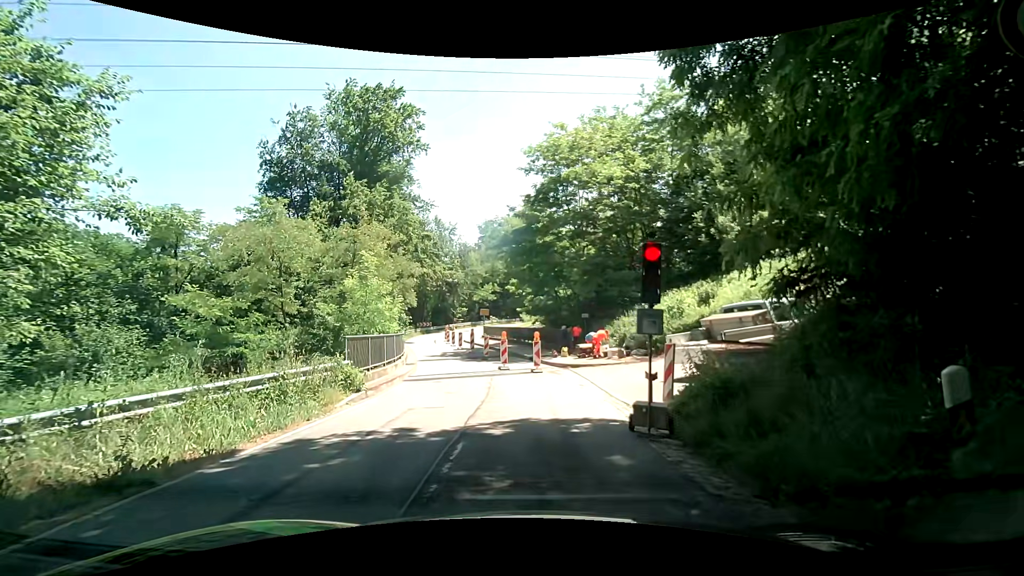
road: tertiary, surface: asphalt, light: Day
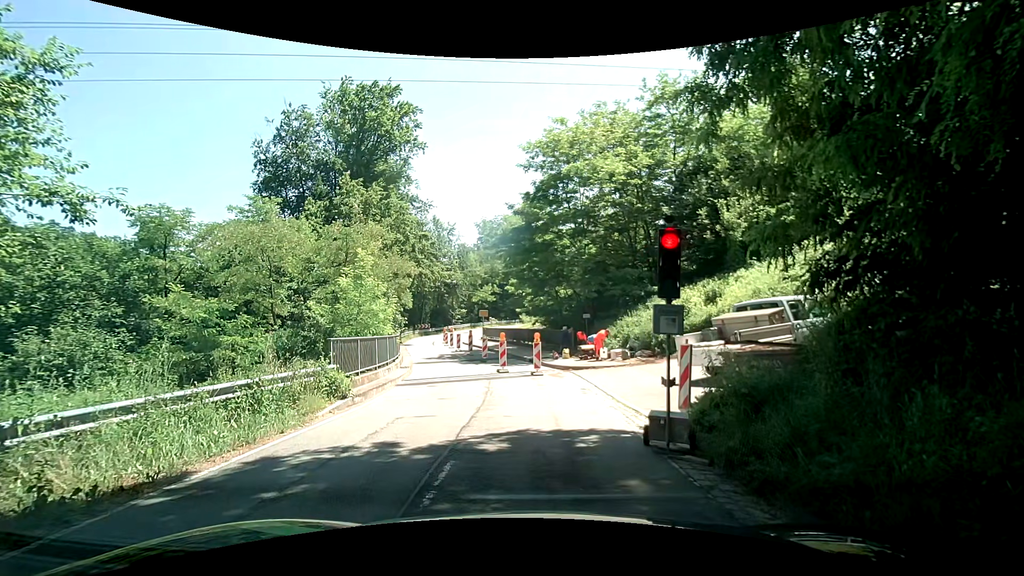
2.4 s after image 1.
(0.0, +1.0) m; 0°
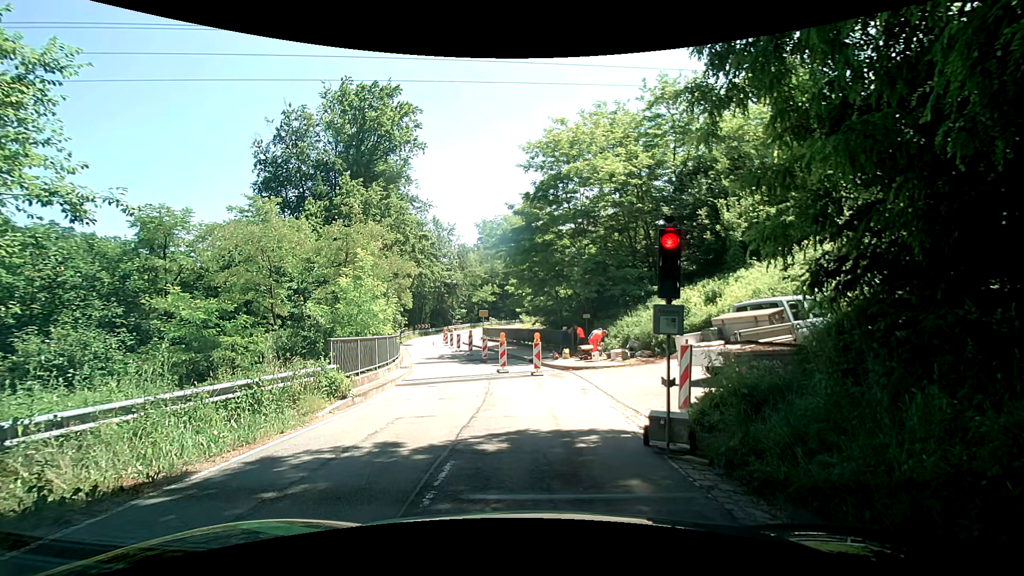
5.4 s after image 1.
(0.0, +0.1) m; 0°
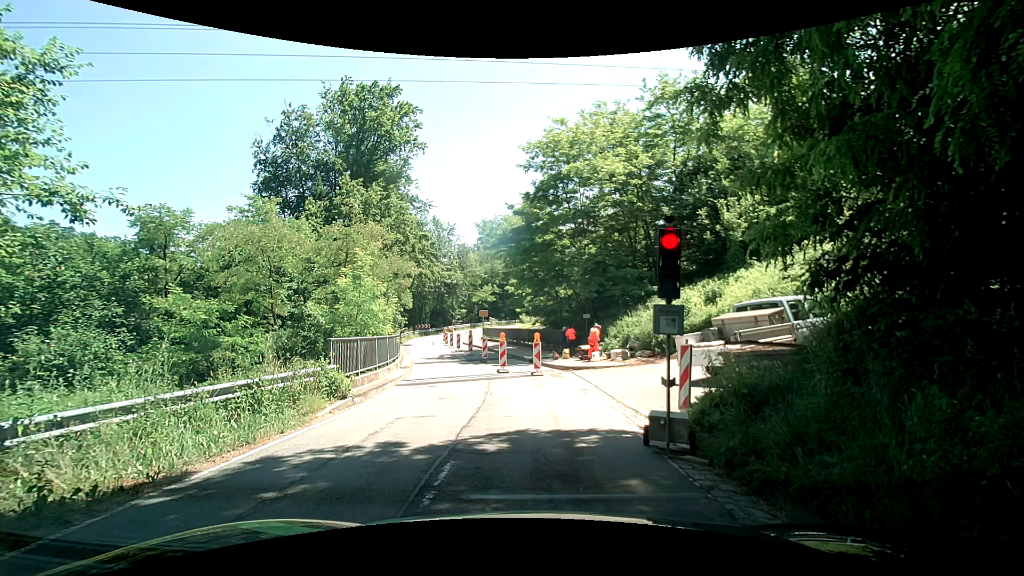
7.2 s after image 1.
(0.0, 0.0) m; 0°
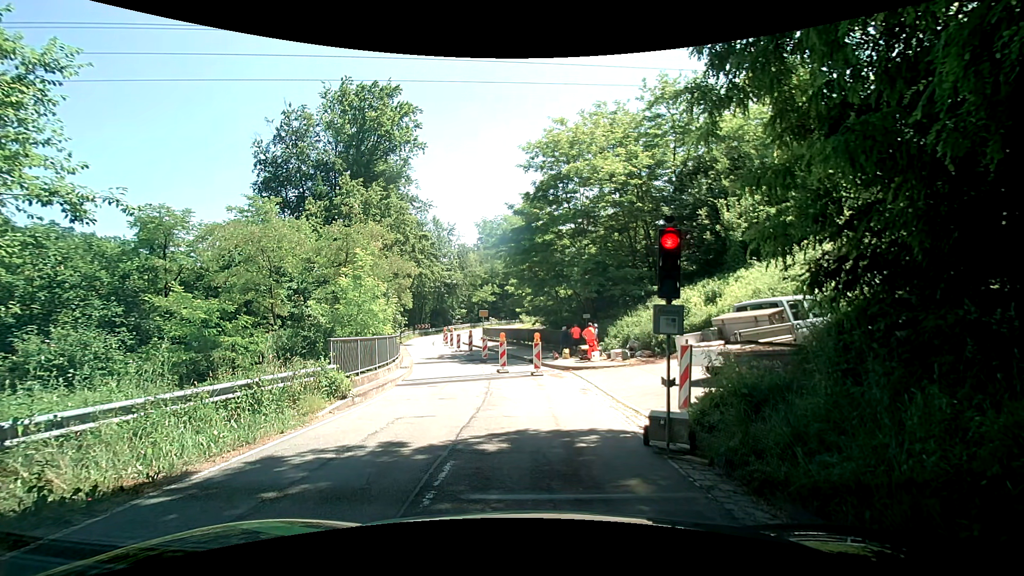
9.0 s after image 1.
(0.0, 0.0) m; 0°
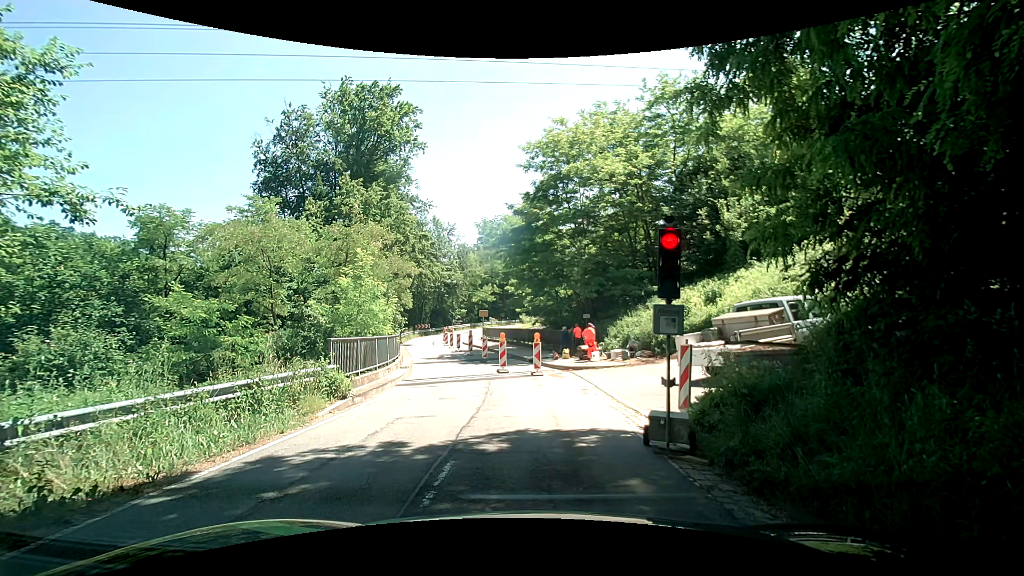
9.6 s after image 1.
(0.0, 0.0) m; 0°
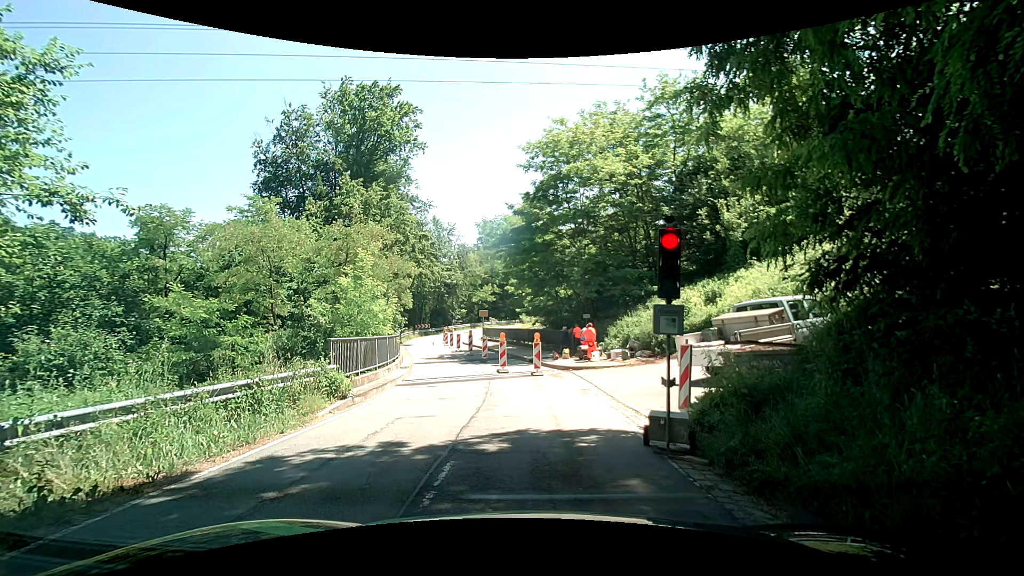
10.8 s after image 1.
(0.0, 0.0) m; 0°
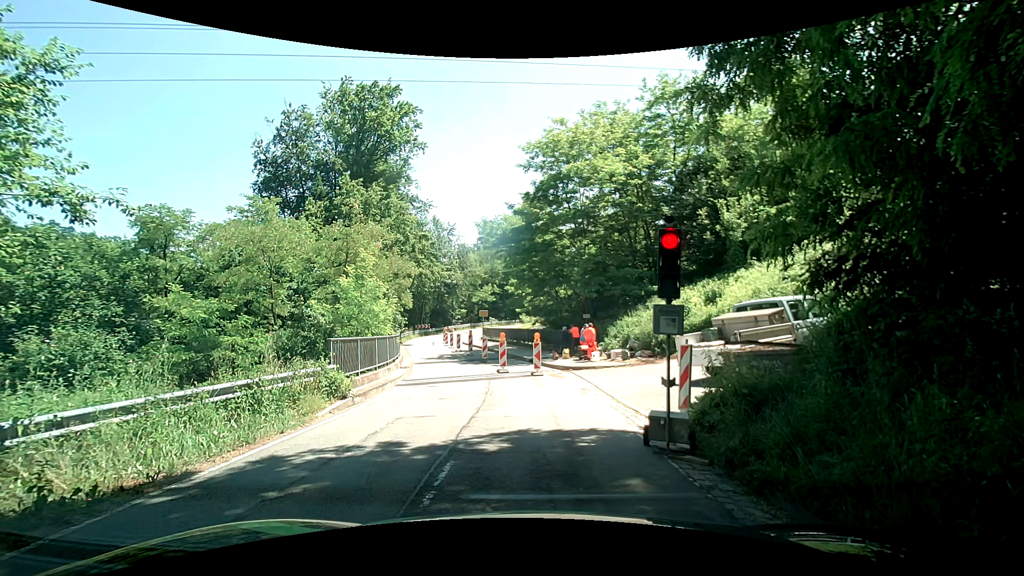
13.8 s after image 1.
(0.0, 0.0) m; 0°
(0, +10) (-2, +20) (-4, +30) (-6, +39) (-8, +49) (-9, +59) (-7, +69) (-2, +78) (+3, +86) (+8, +95) m
